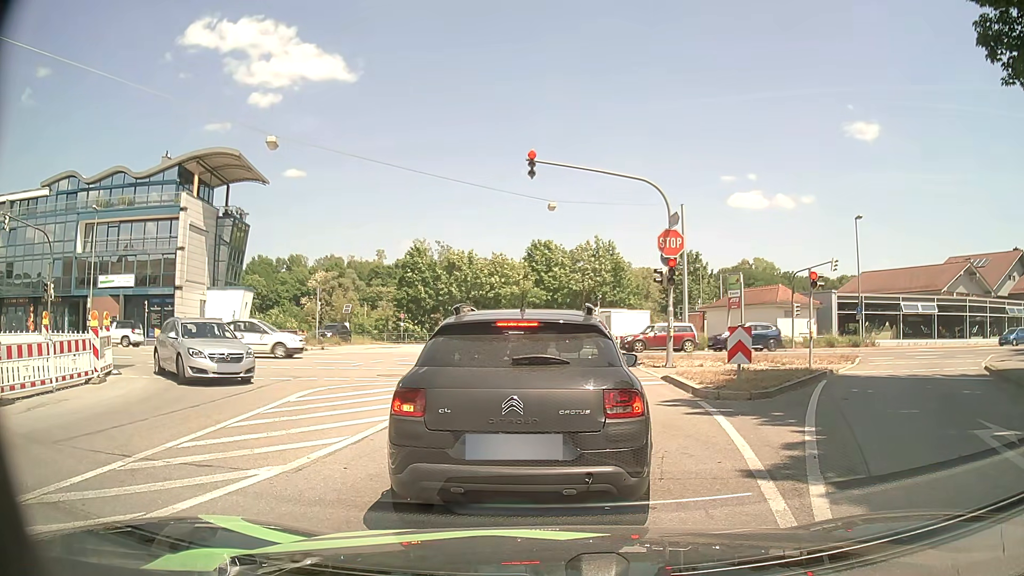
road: tertiary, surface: asphalt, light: Day
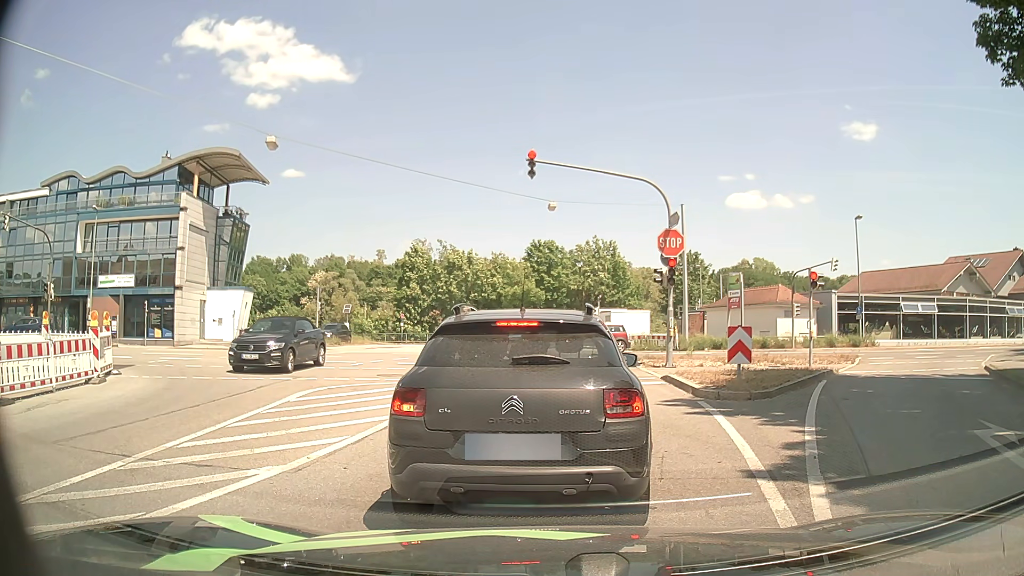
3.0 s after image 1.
(0.0, +0.1) m; 0°
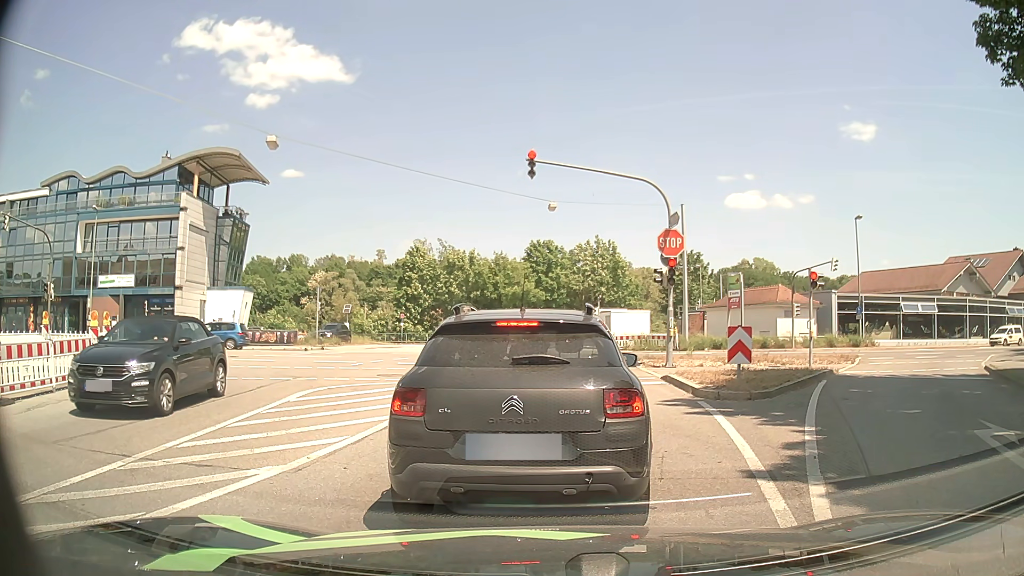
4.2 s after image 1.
(0.0, 0.0) m; 0°
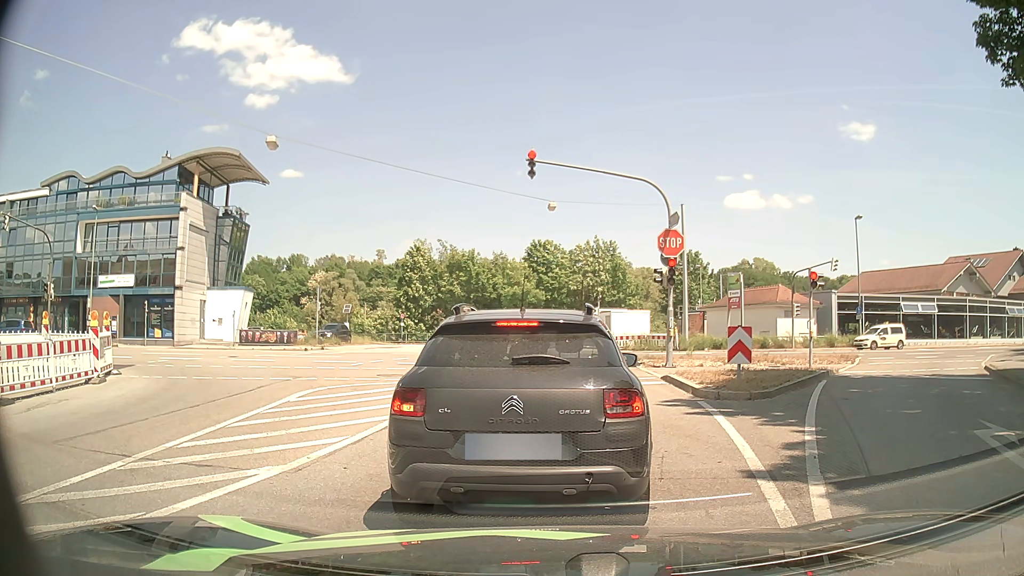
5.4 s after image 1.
(0.0, 0.0) m; 0°
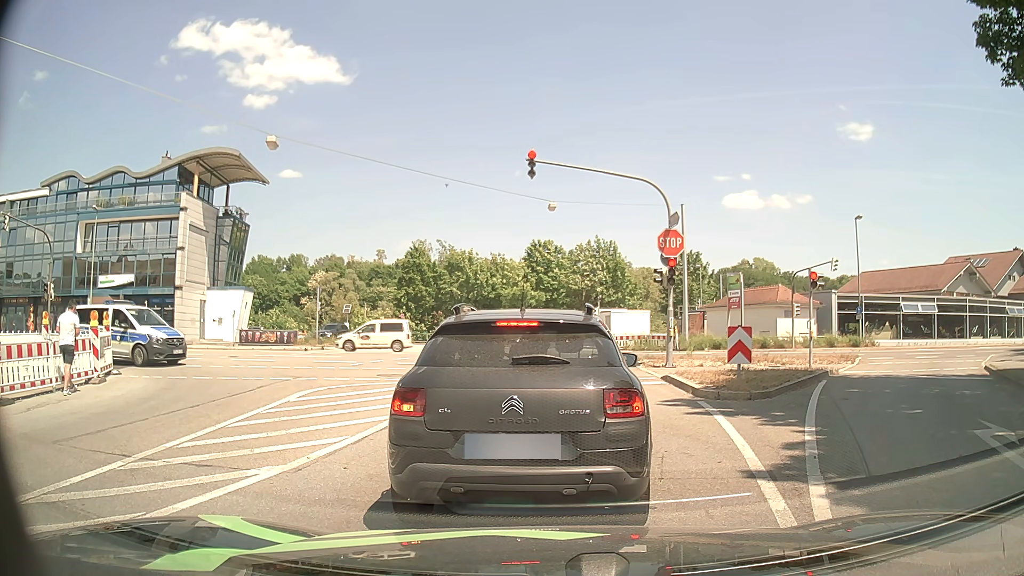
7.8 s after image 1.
(0.0, 0.0) m; 0°
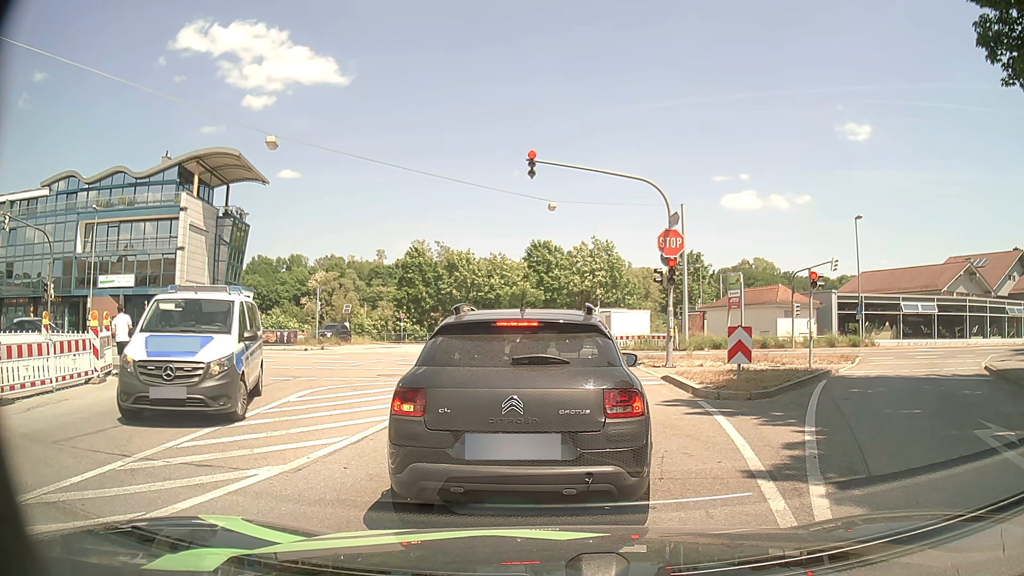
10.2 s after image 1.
(0.0, 0.0) m; 0°
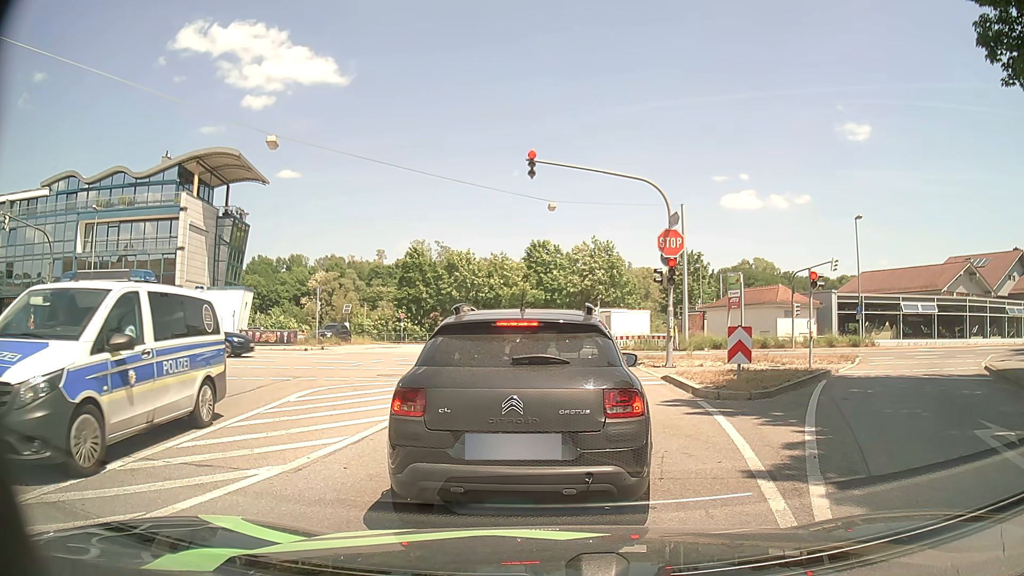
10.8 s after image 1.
(0.0, 0.0) m; 0°
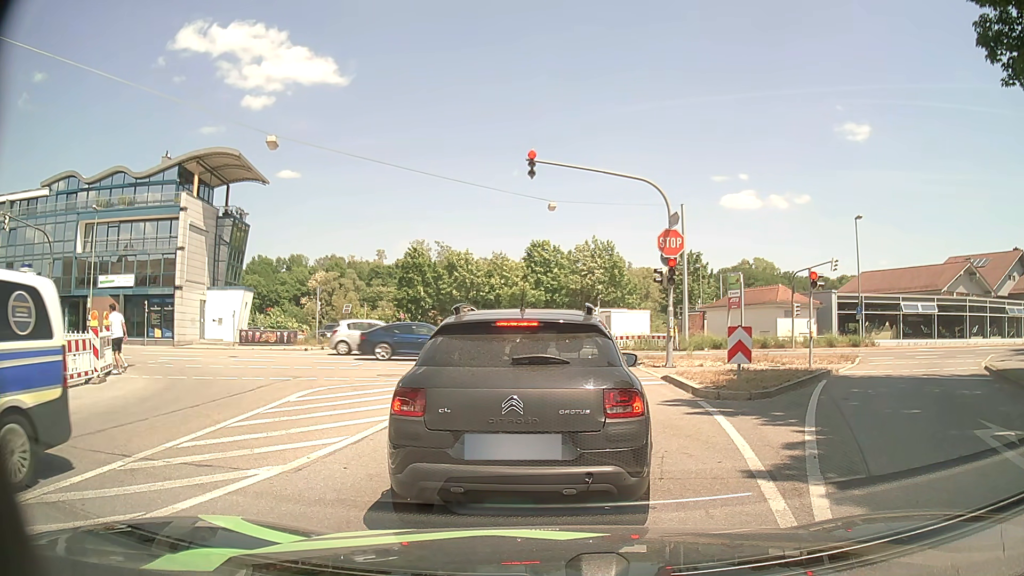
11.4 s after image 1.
(0.0, 0.0) m; 0°
